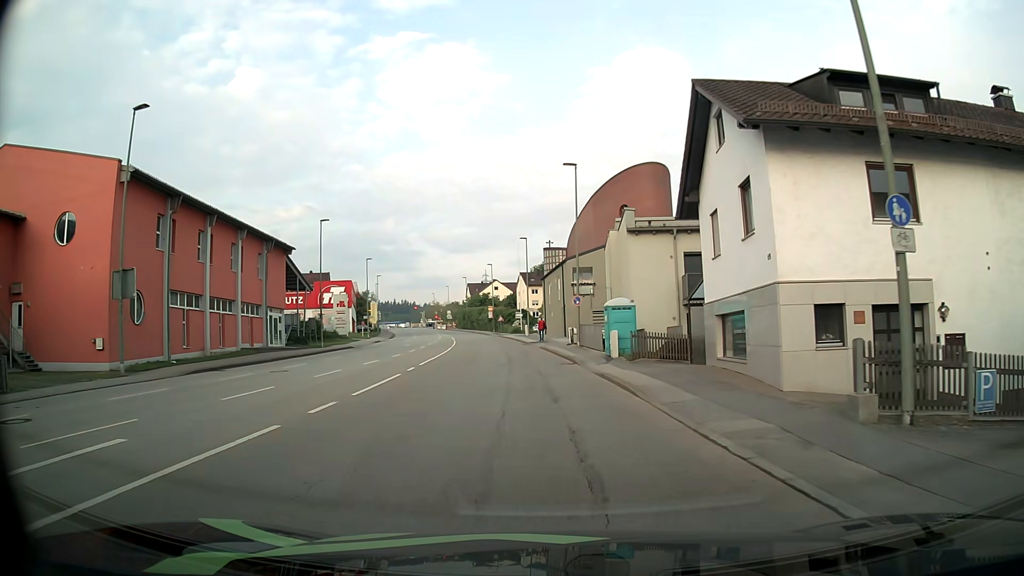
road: tertiary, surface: asphalt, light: Day
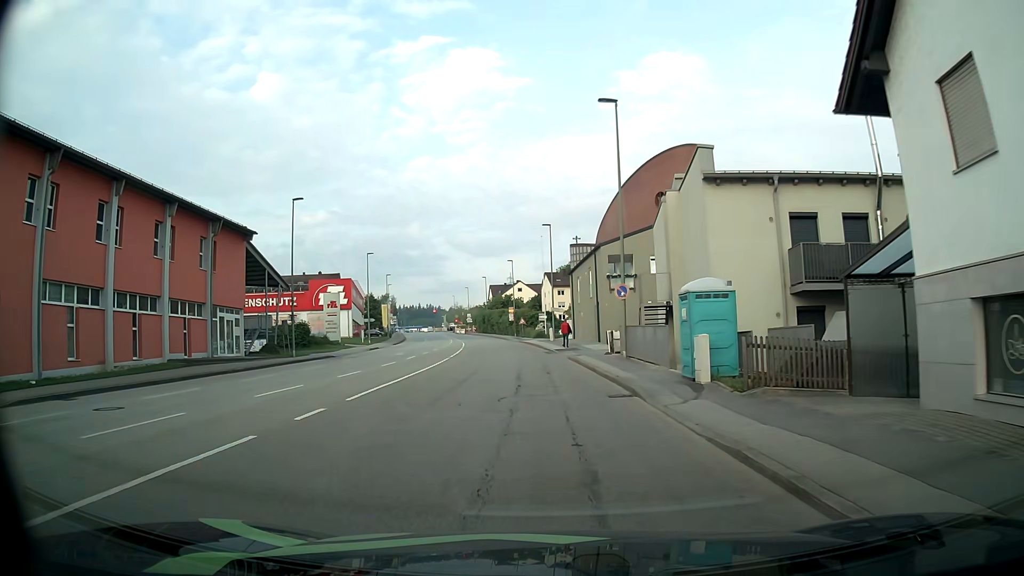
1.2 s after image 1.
(-0.1, +11.6) m; -3°
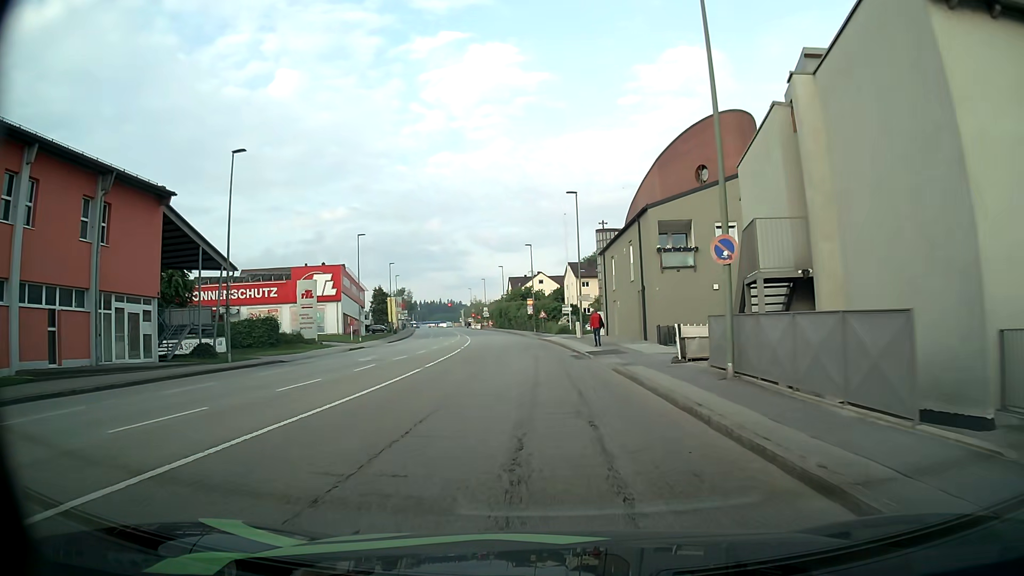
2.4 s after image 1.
(-0.1, +12.3) m; 0°
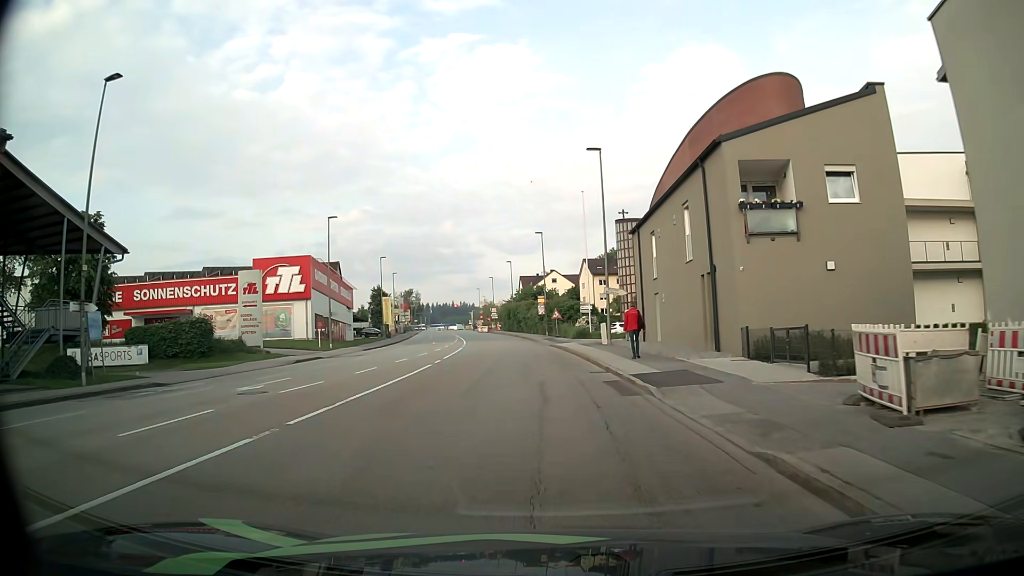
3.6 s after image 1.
(-0.3, +12.4) m; -1°
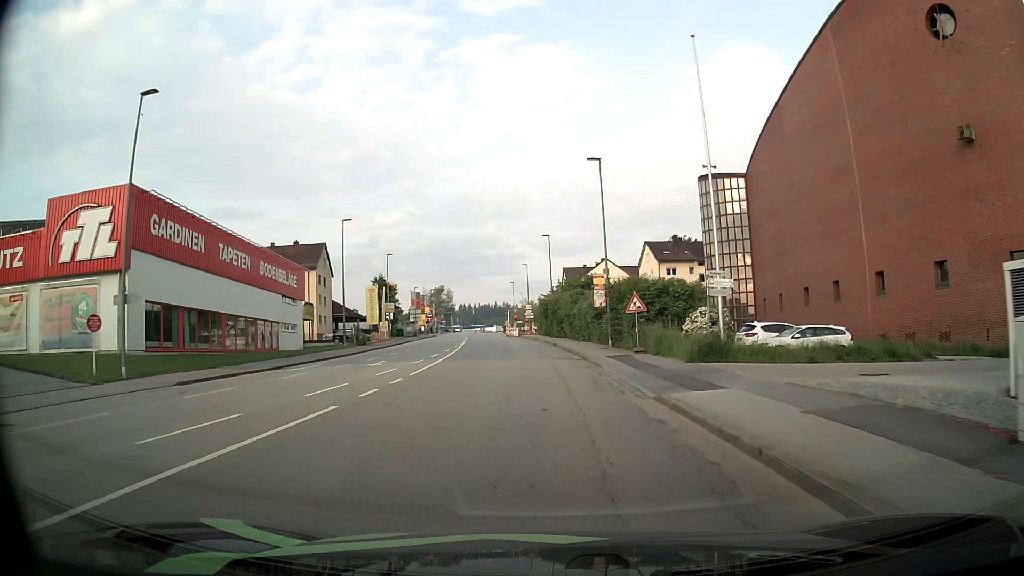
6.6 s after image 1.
(-1.4, +31.1) m; -4°
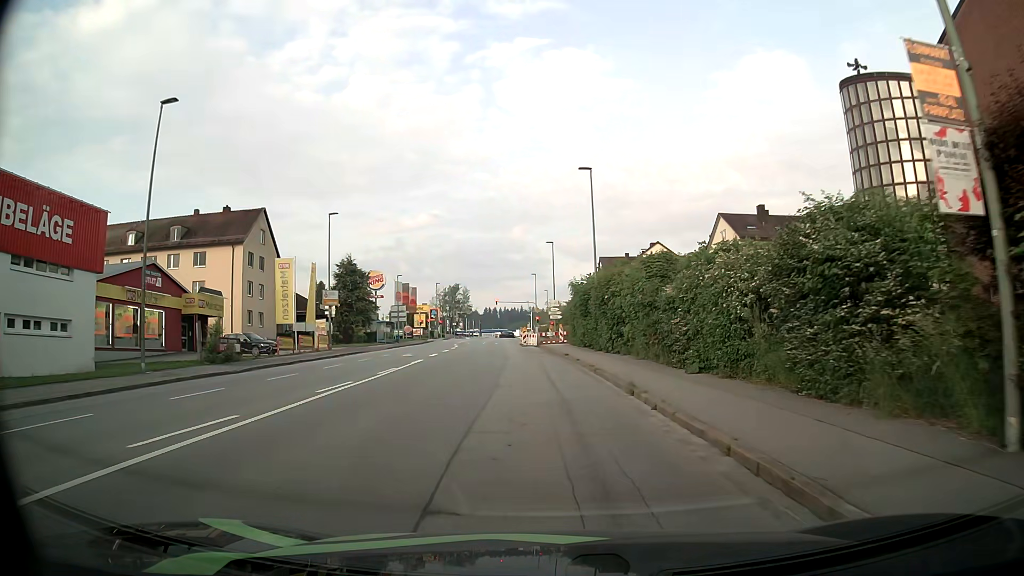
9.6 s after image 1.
(-1.2, +31.0) m; -3°
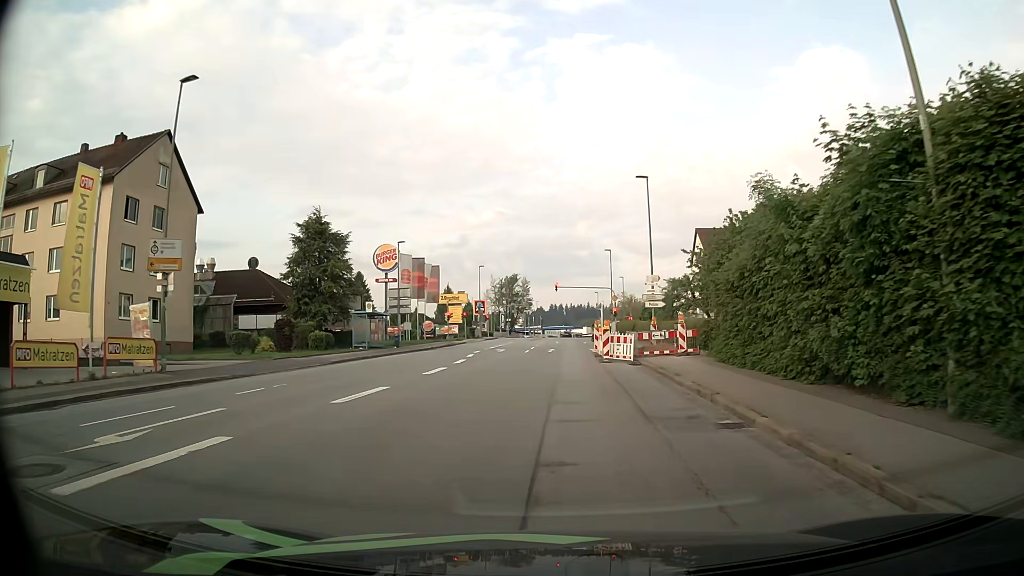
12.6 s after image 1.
(-1.3, +29.9) m; -6°
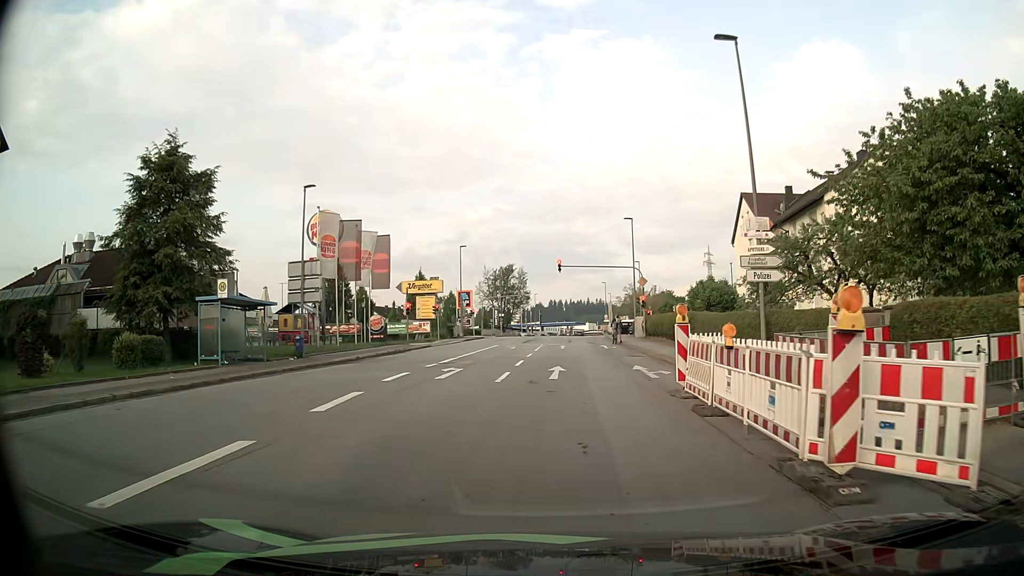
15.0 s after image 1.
(0.0, +20.6) m; 0°
(0, +10) (0, +20) (+1, +30) (+1, +40) (+1, +50) (+1, +60) (+2, +70) (+2, +80) (+2, +90) (+3, +100) m
